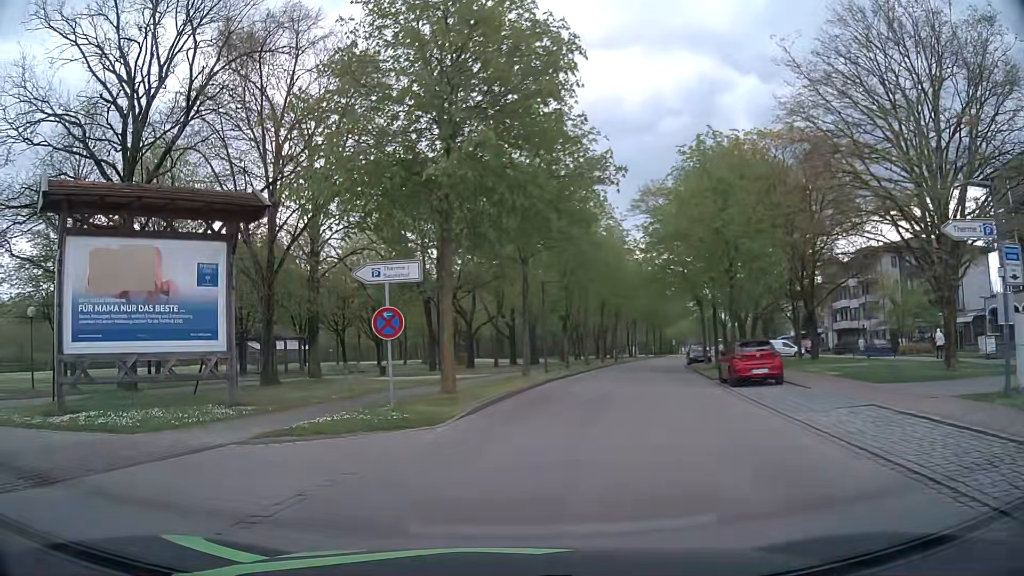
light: Day
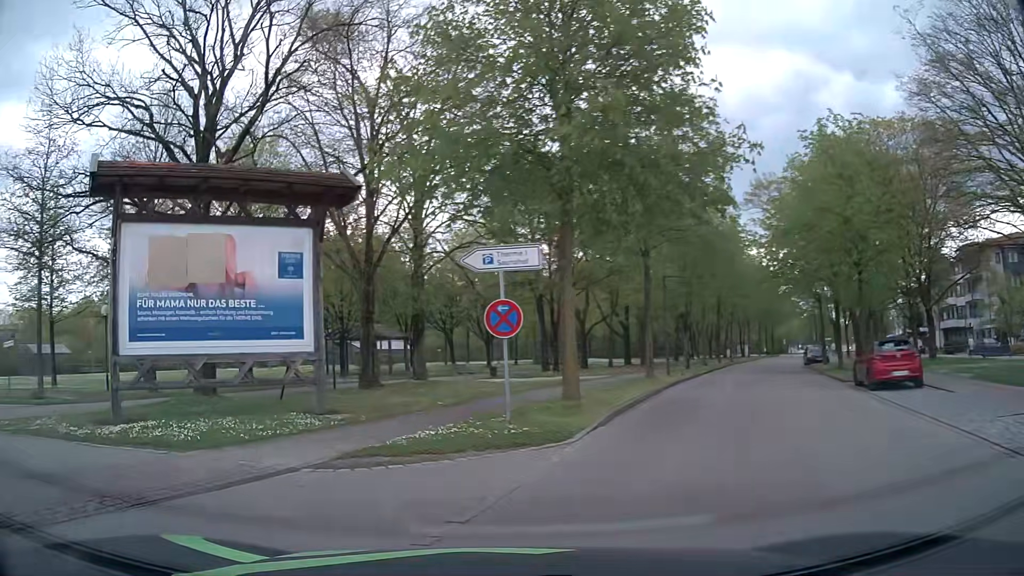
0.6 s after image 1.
(-0.1, +2.0) m; -9°
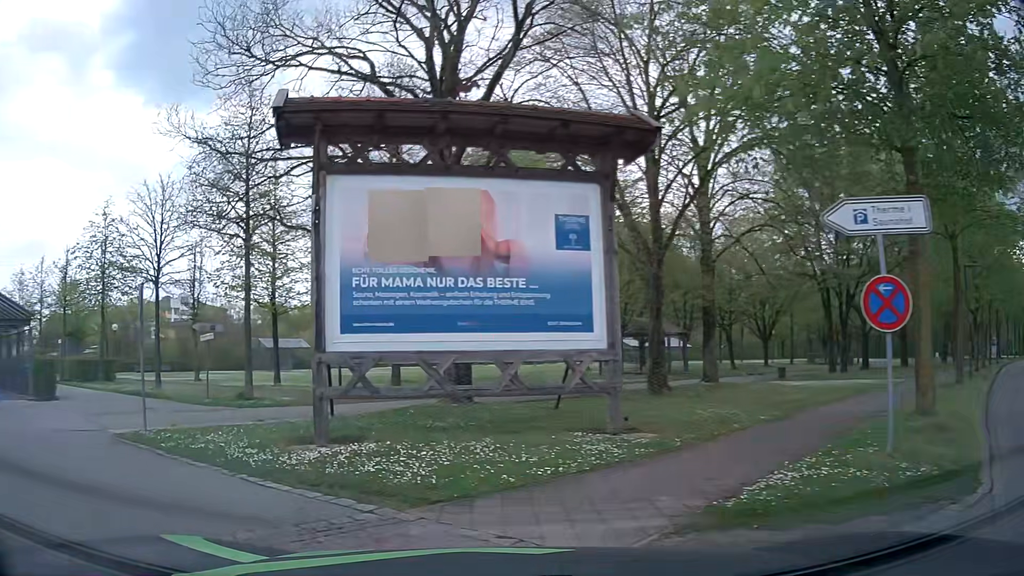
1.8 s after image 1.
(-0.6, +3.5) m; -23°
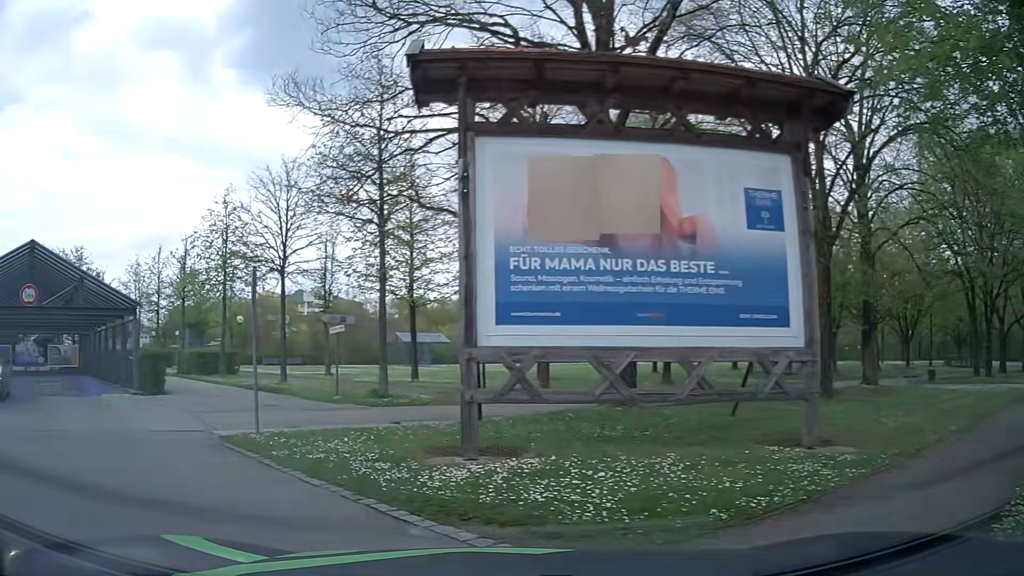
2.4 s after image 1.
(-0.1, +1.6) m; -11°
